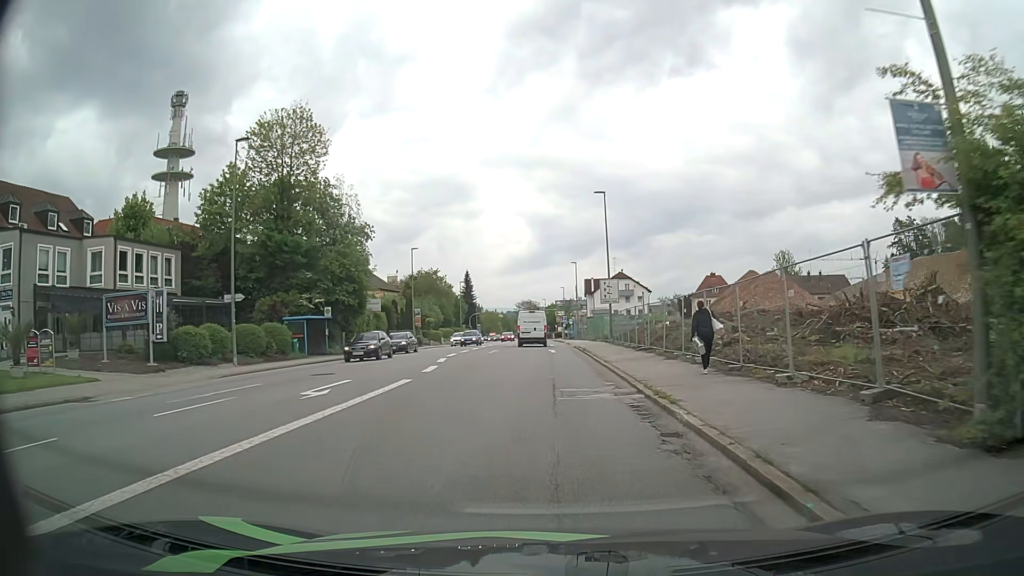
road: tertiary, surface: asphalt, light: Day
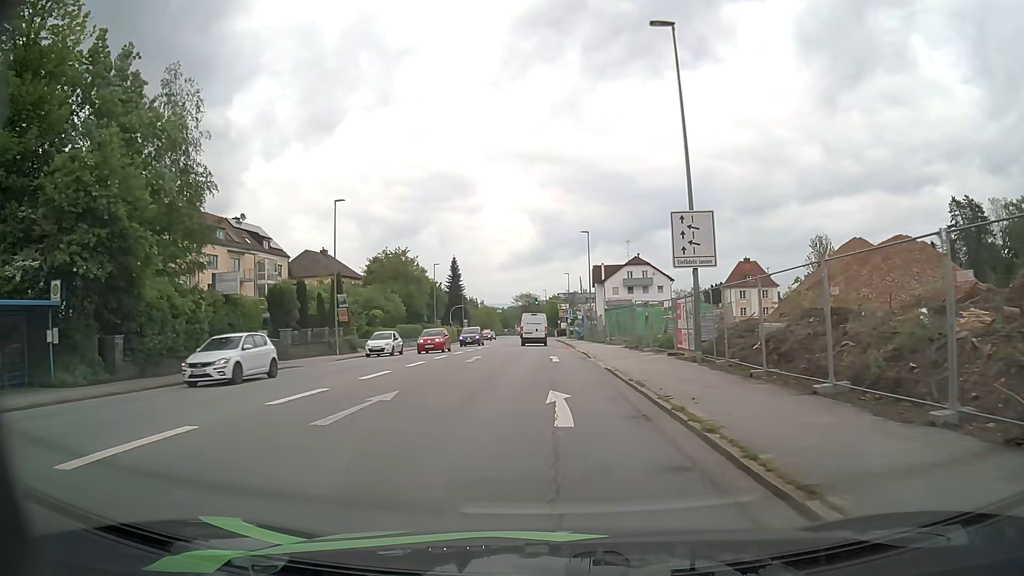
(+0.2, +26.5) m; 0°
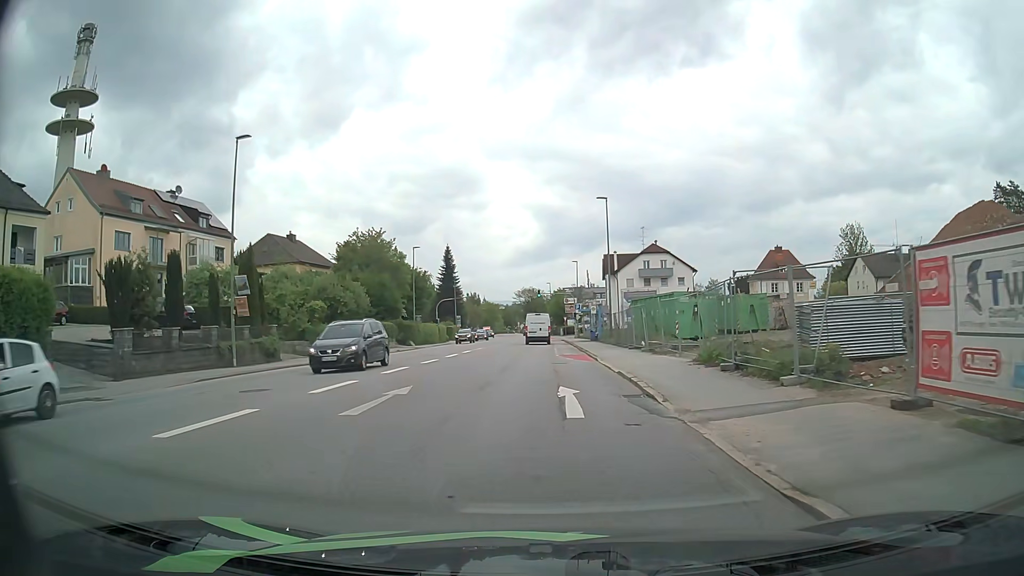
(0.0, +16.1) m; 0°
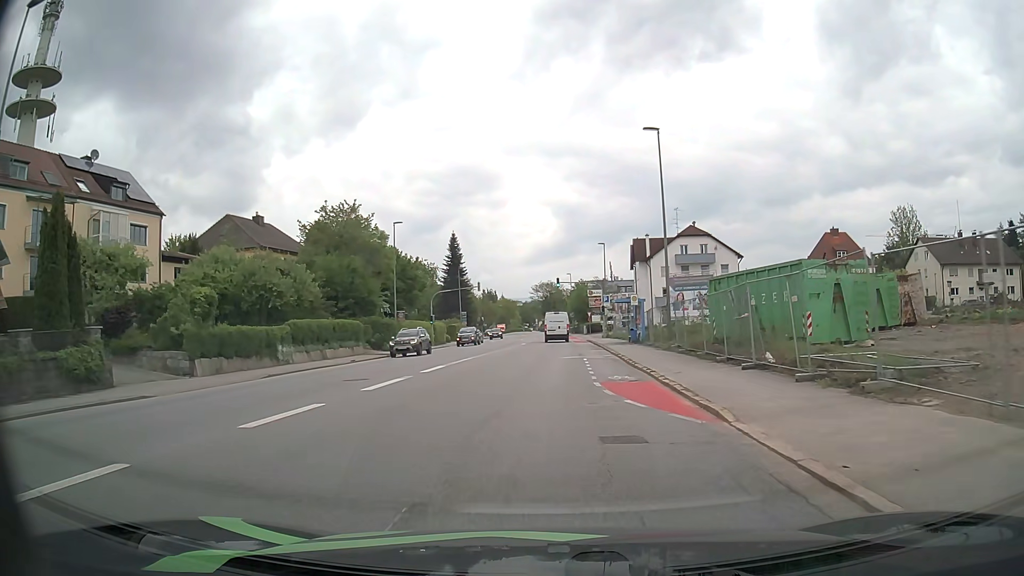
(-0.3, +16.7) m; -2°
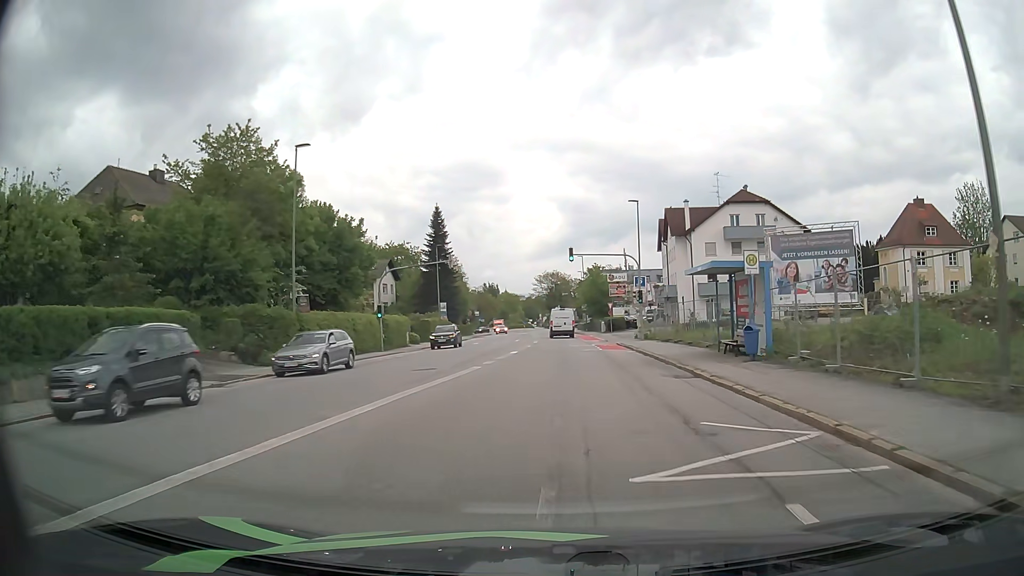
(-0.2, +23.5) m; 0°
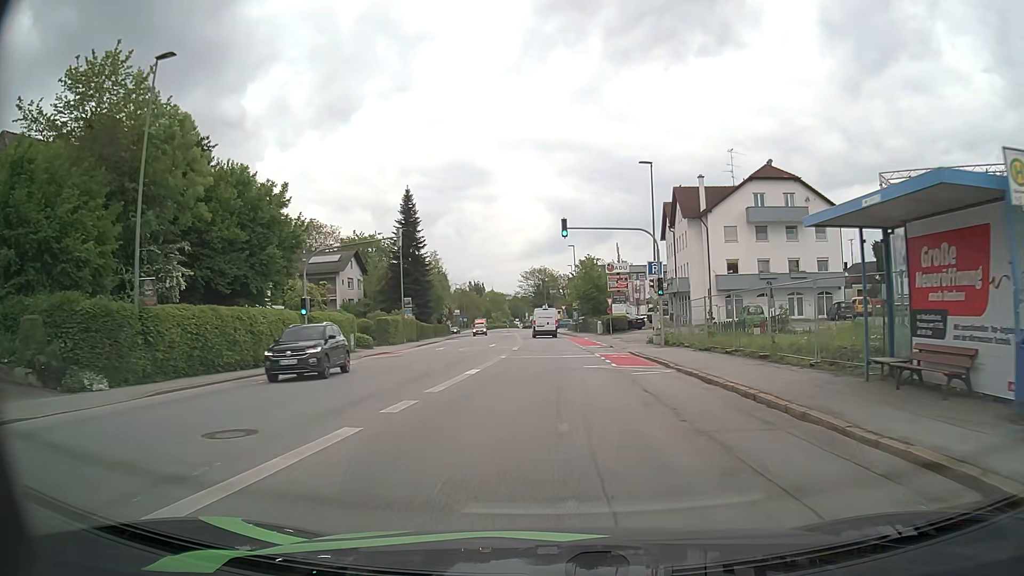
(+0.1, +12.4) m; +1°
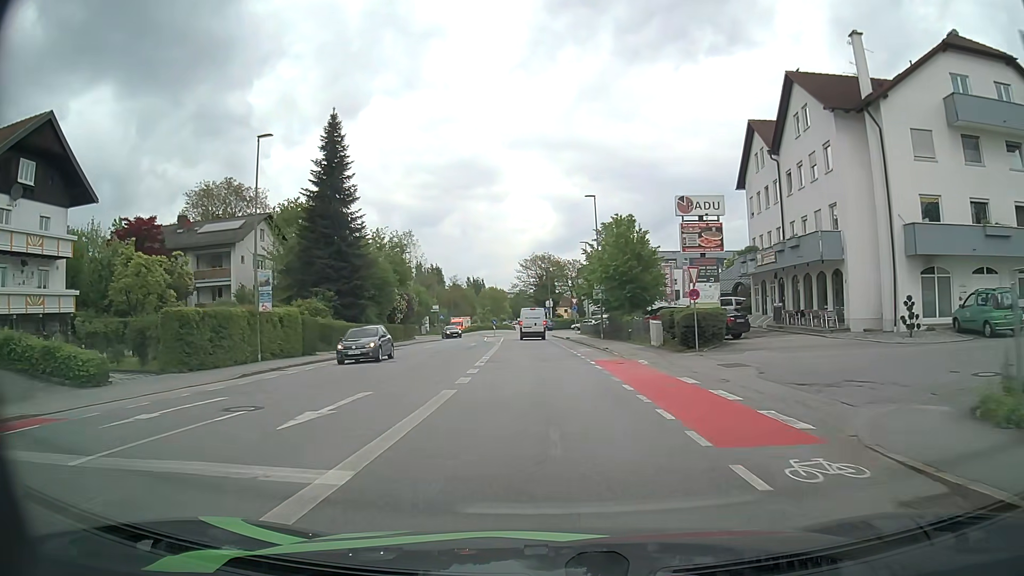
(0.0, +31.8) m; 0°
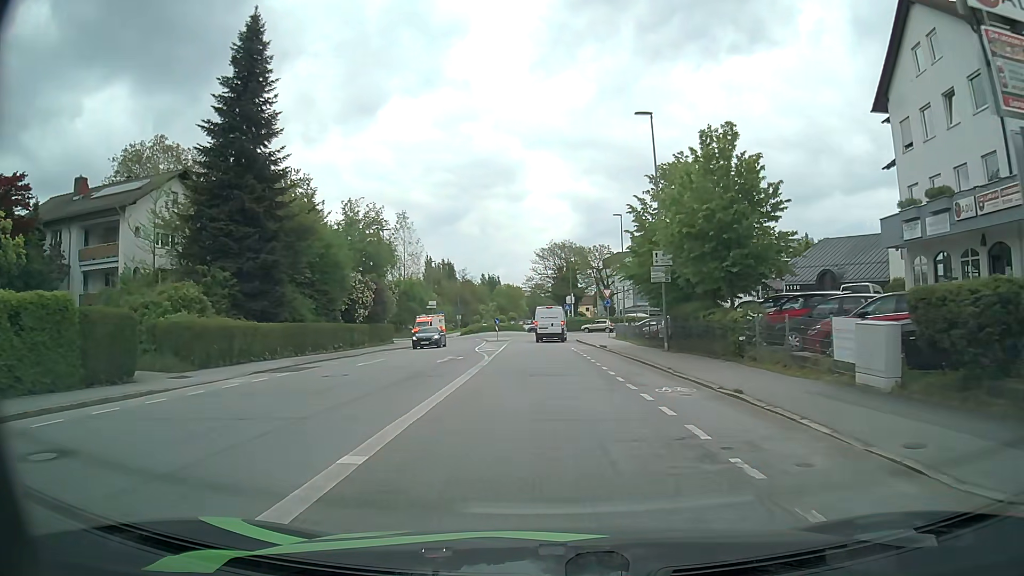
(-0.4, +19.6) m; -2°
(0, +10) (0, +20) (0, +30) (0, +40) (0, +50) (+1, +60) (+3, +70) (+2, +79) (-1, +89) (-3, +99) m
